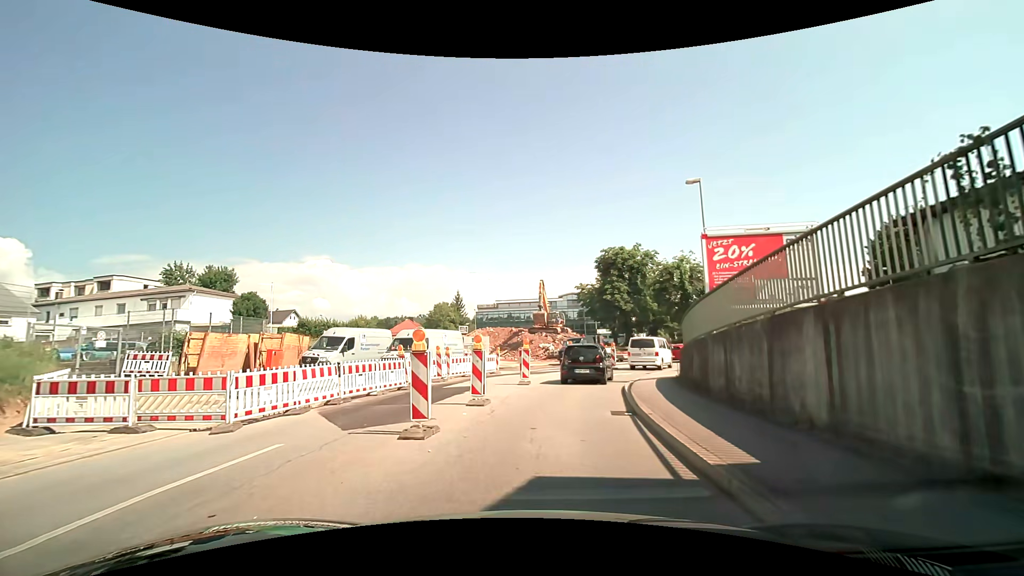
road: tertiary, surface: asphalt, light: Day
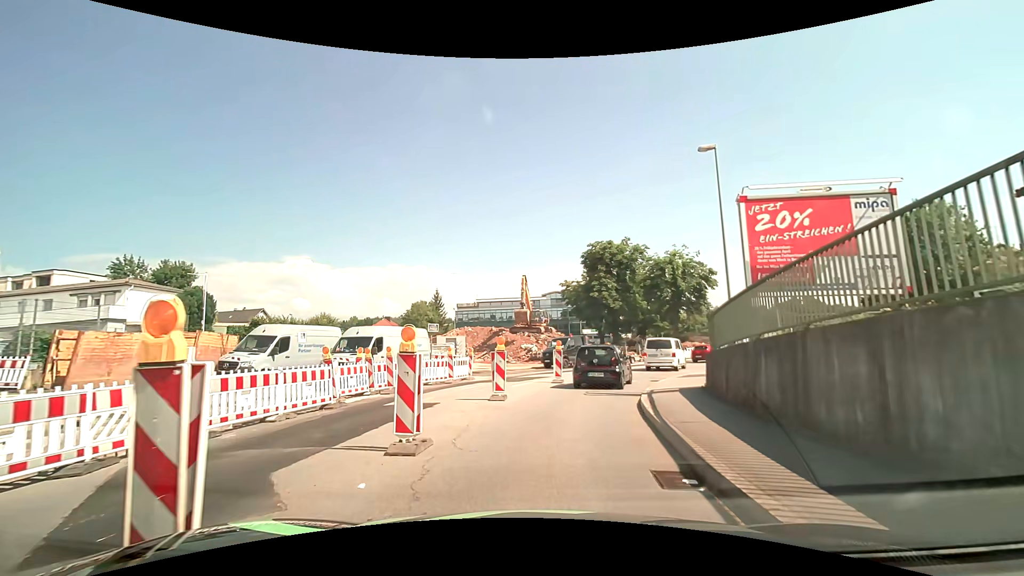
(0.0, +5.1) m; +1°
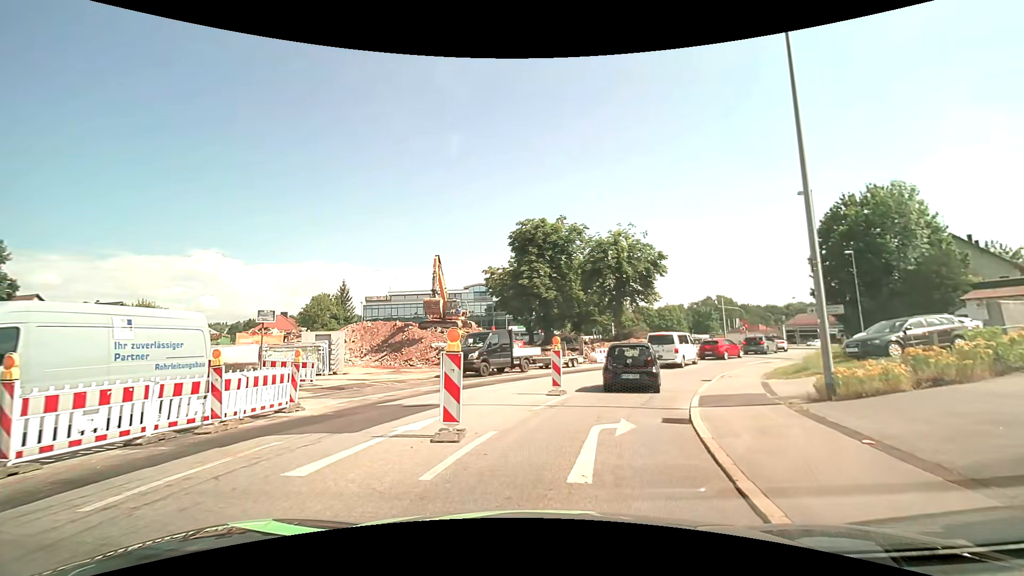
(+0.8, +12.1) m; +8°
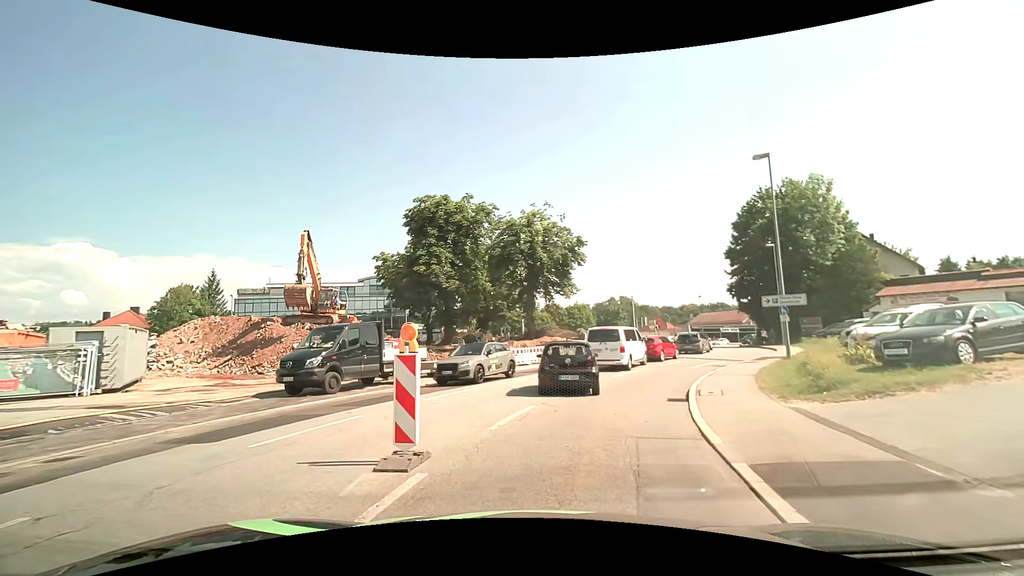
(+0.8, +8.3) m; +11°
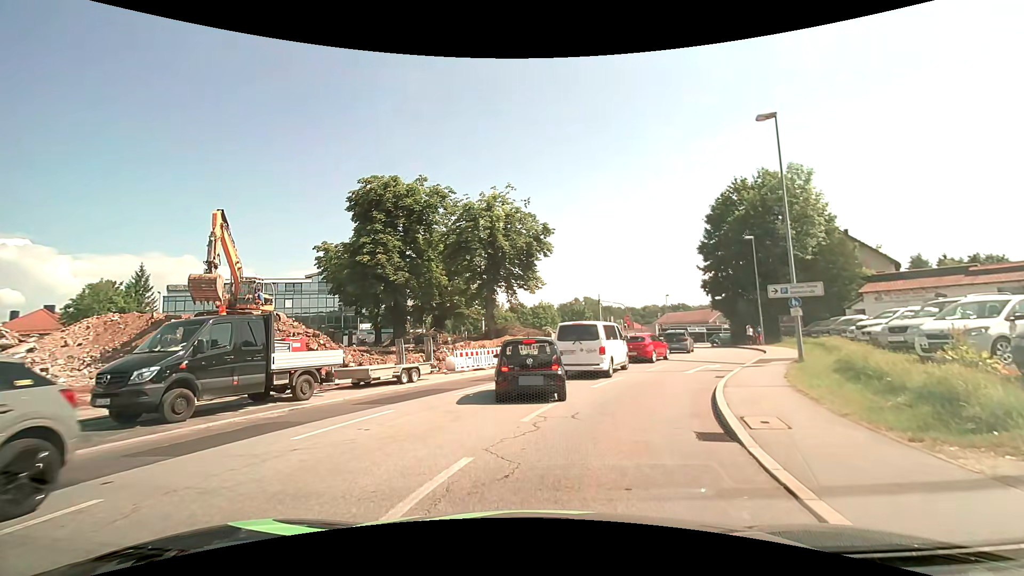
(+0.3, +5.1) m; +5°
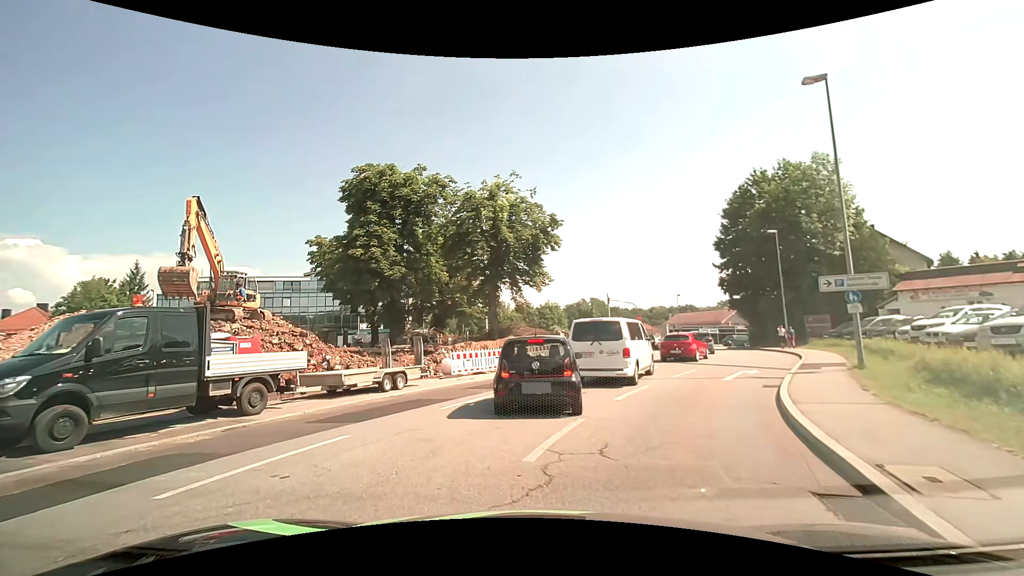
(0.0, +3.0) m; -1°
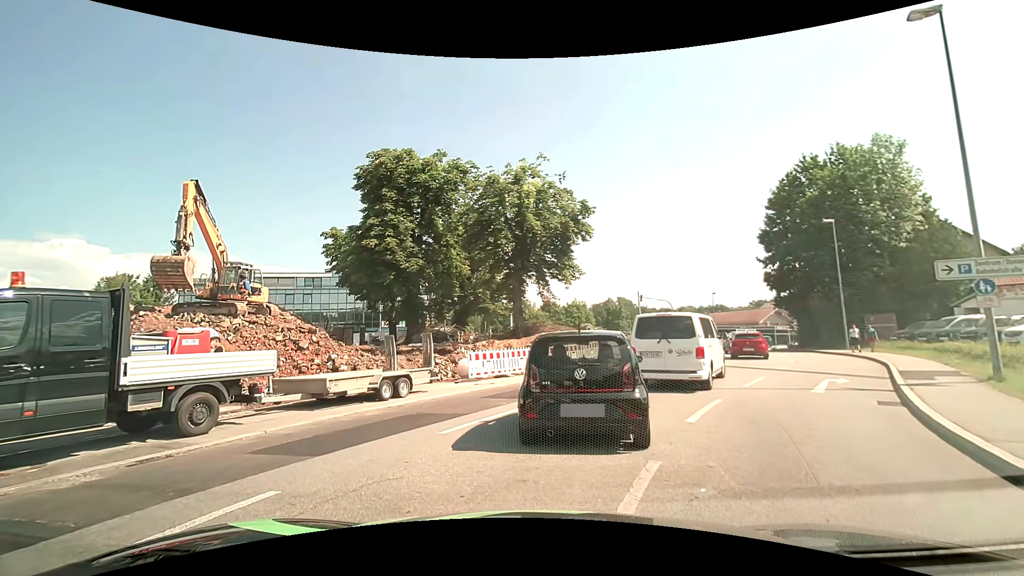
(-0.1, +3.1) m; -3°
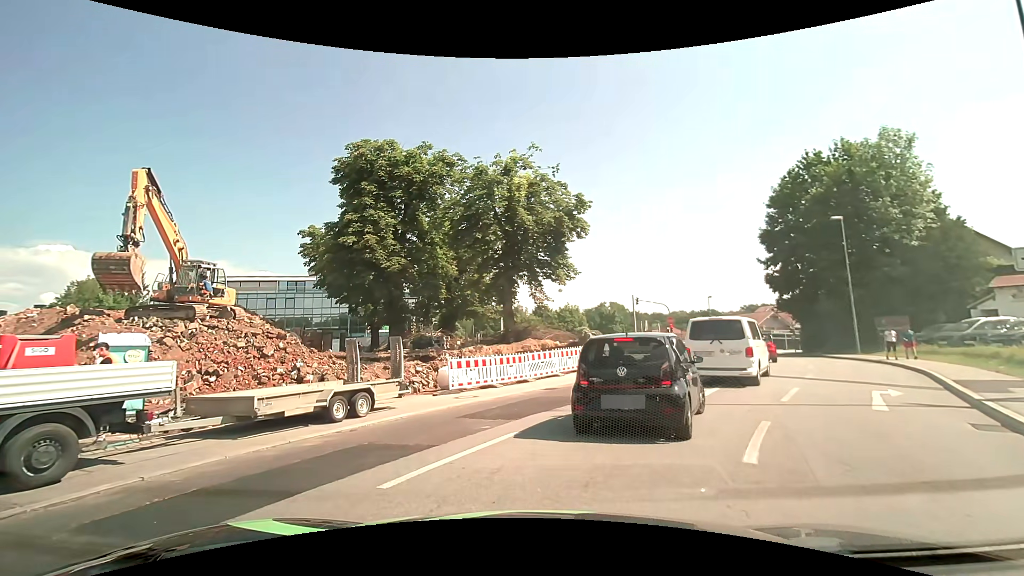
(0.0, +2.6) m; +2°
